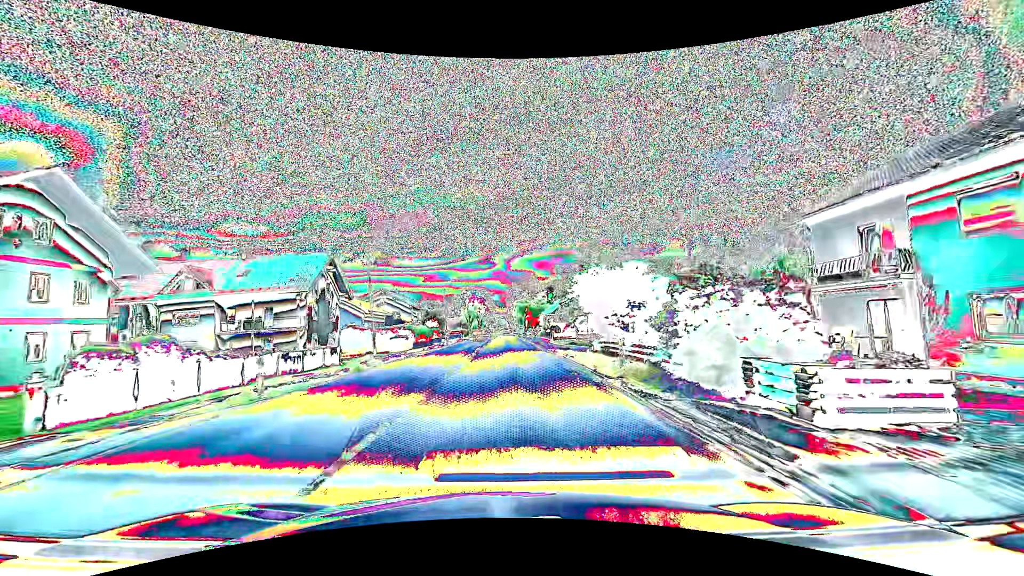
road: primary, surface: asphalt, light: Day
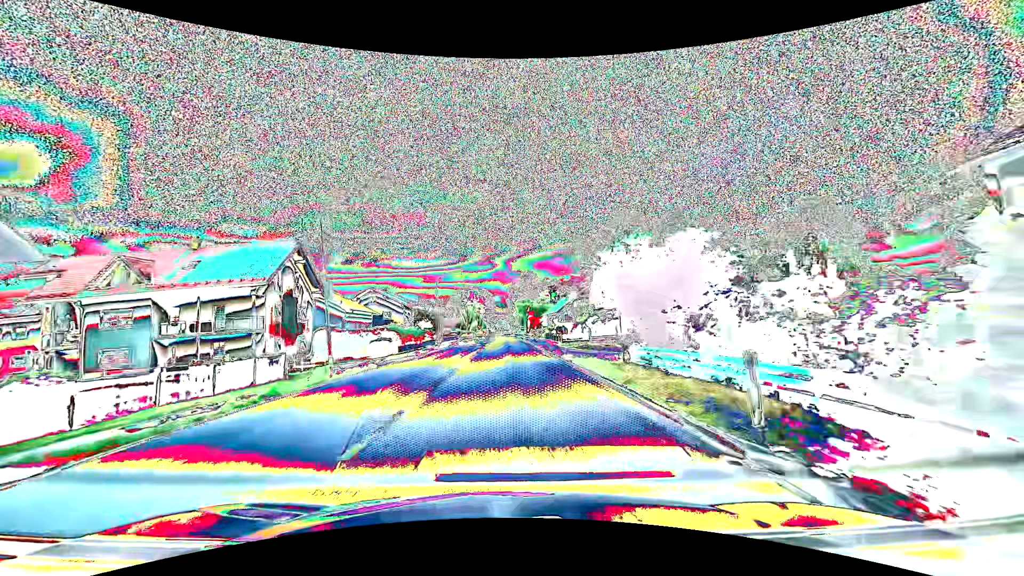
(0.0, +7.9) m; -1°
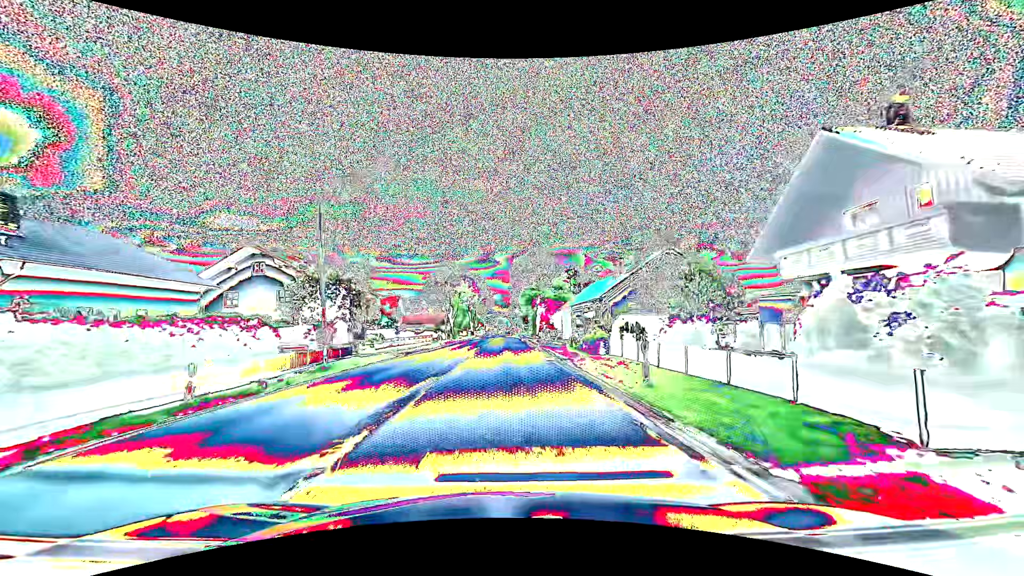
(0.0, +39.7) m; 0°
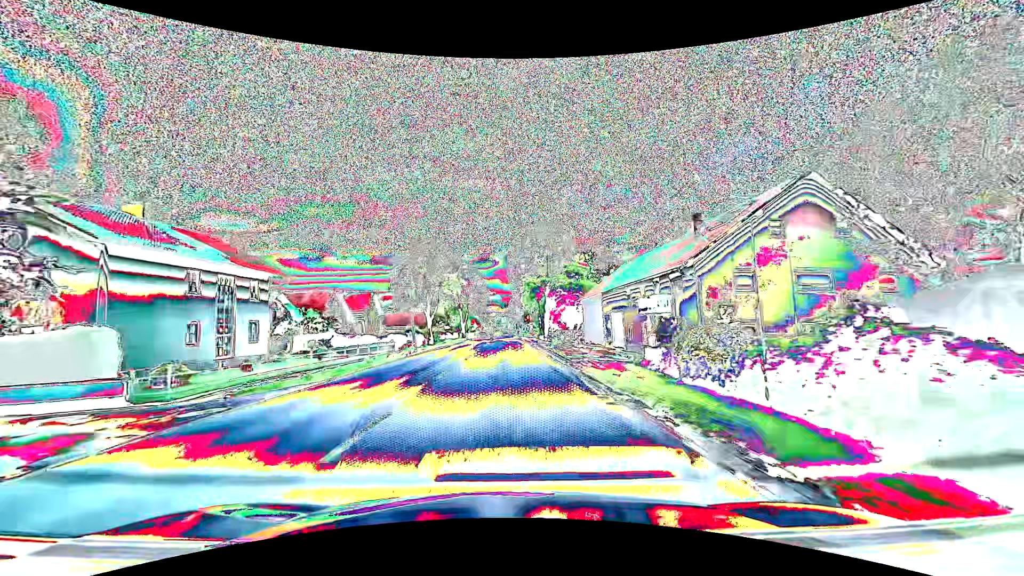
(0.0, +23.8) m; 0°
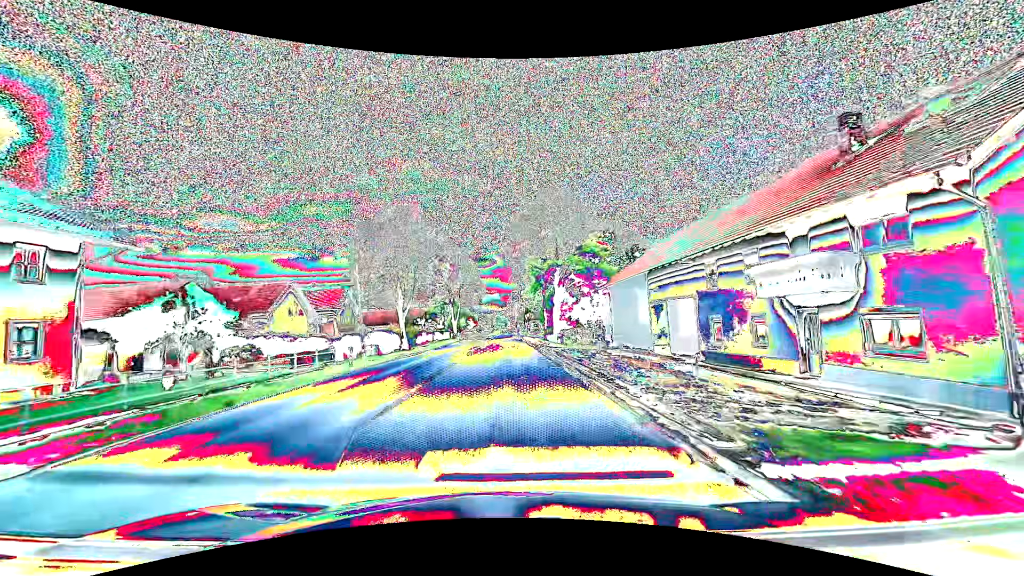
(0.0, +15.9) m; 0°
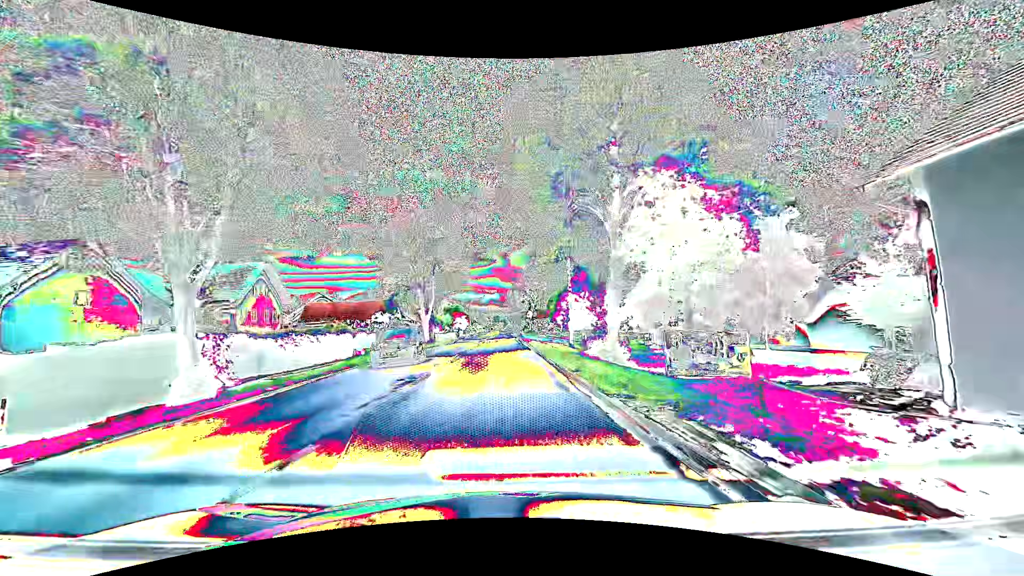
(0.0, +31.8) m; 0°
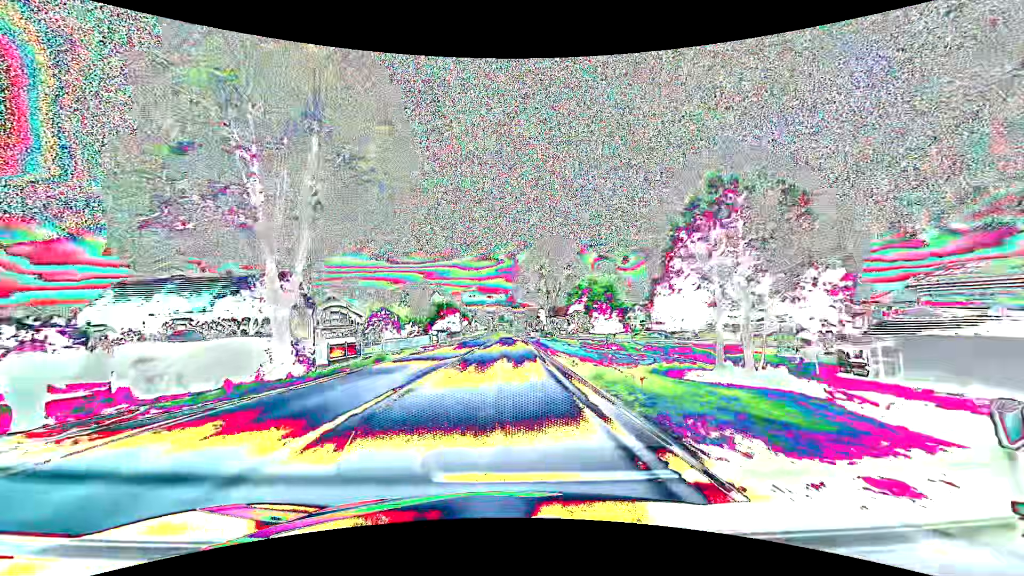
(-0.2, +39.7) m; 0°
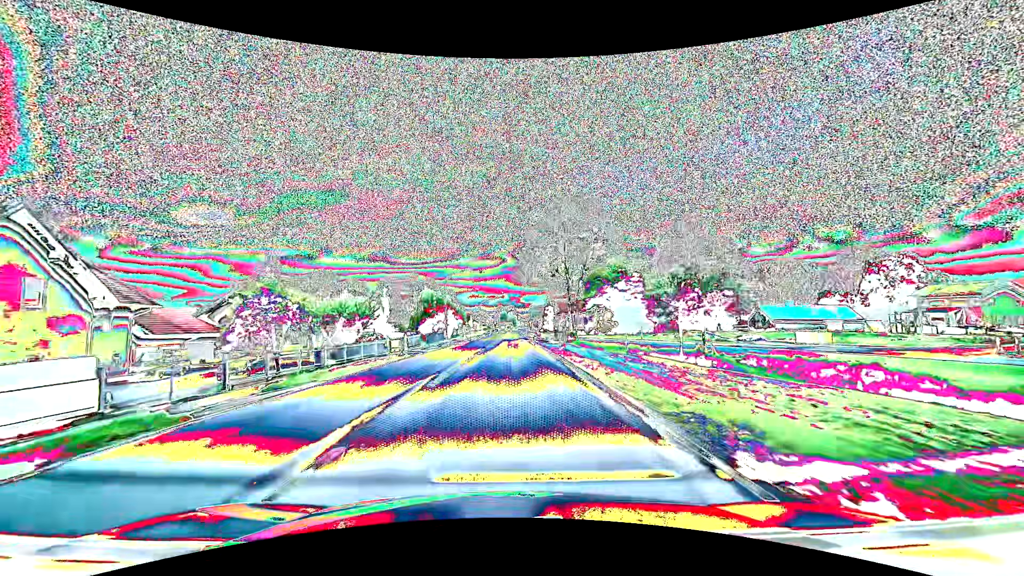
(-0.2, +23.8) m; -1°
(0, +10) (0, +20) (0, +30) (0, +40) (+1, +50) (+1, +60) (+1, +70) (+1, +80) (+1, +90) (+2, +100) m
